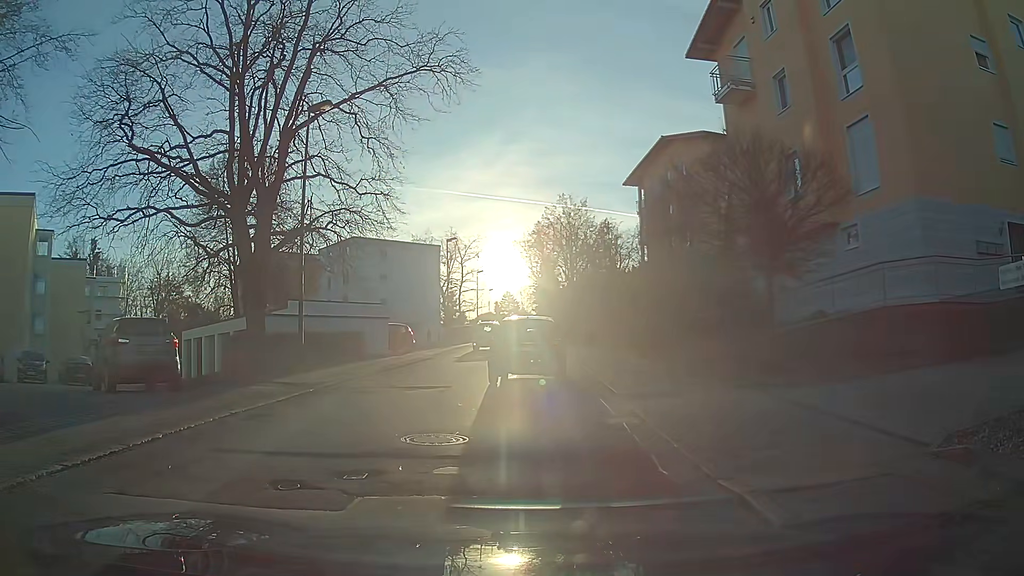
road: residential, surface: asphalt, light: Day
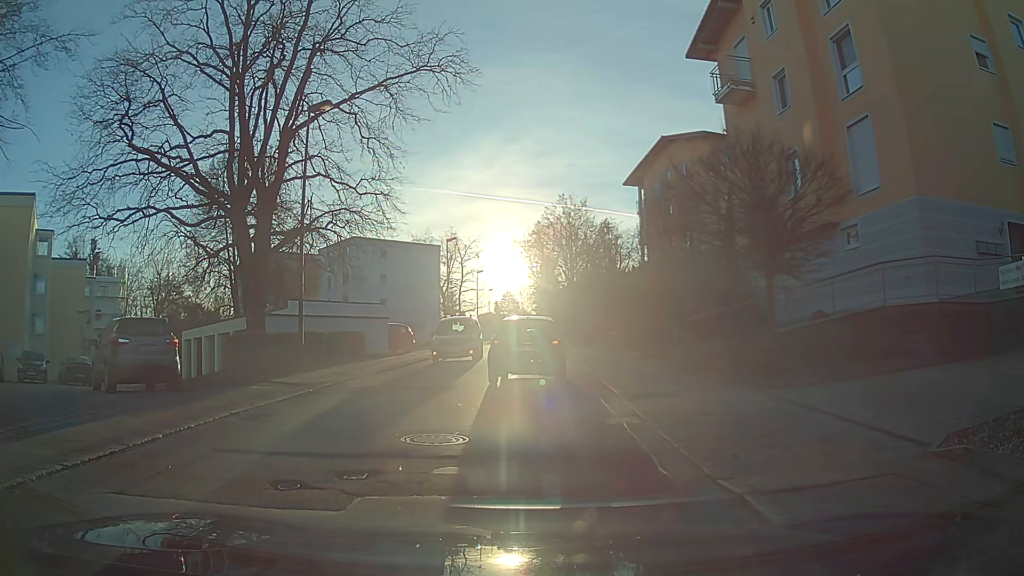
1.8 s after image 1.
(0.0, 0.0) m; 0°
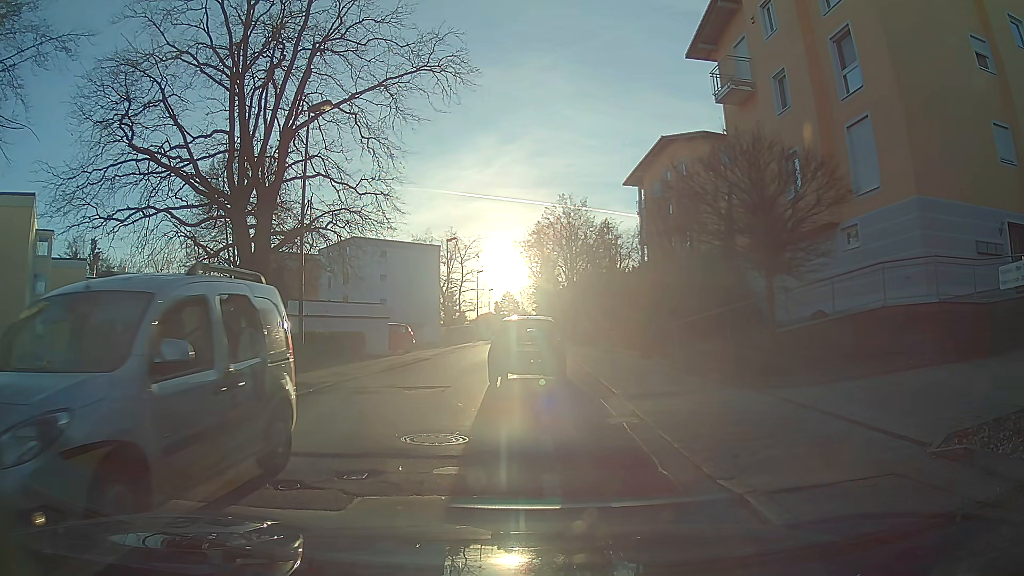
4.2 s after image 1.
(0.0, 0.0) m; 0°
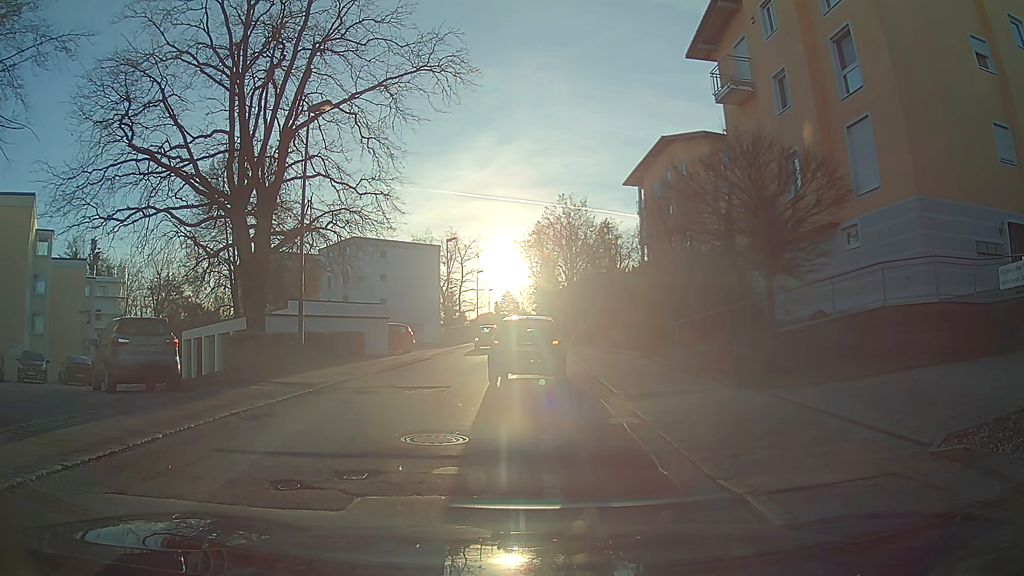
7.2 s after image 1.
(0.0, 0.0) m; 0°
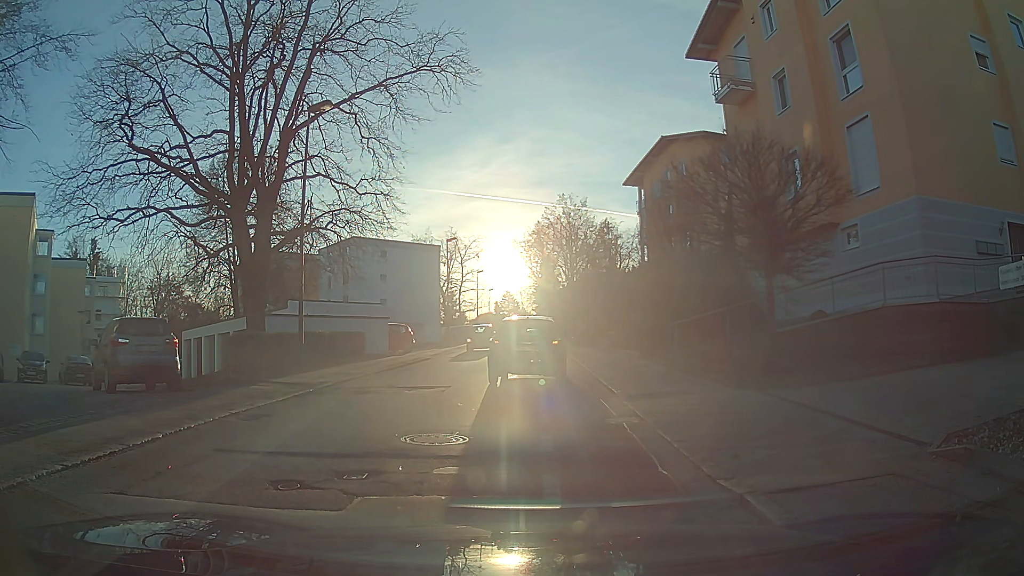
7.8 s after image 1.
(0.0, 0.0) m; 0°
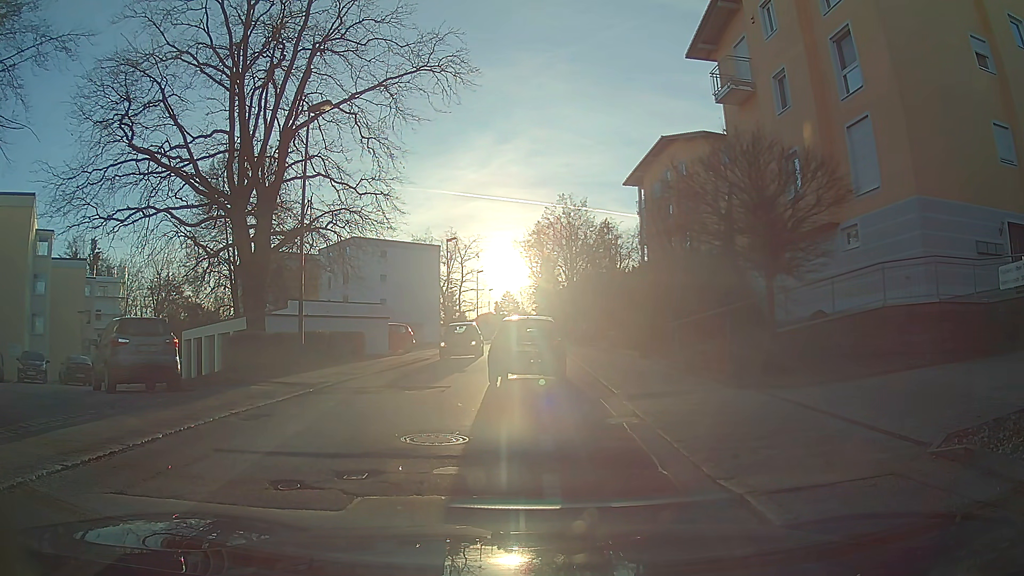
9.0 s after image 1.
(0.0, 0.0) m; 0°
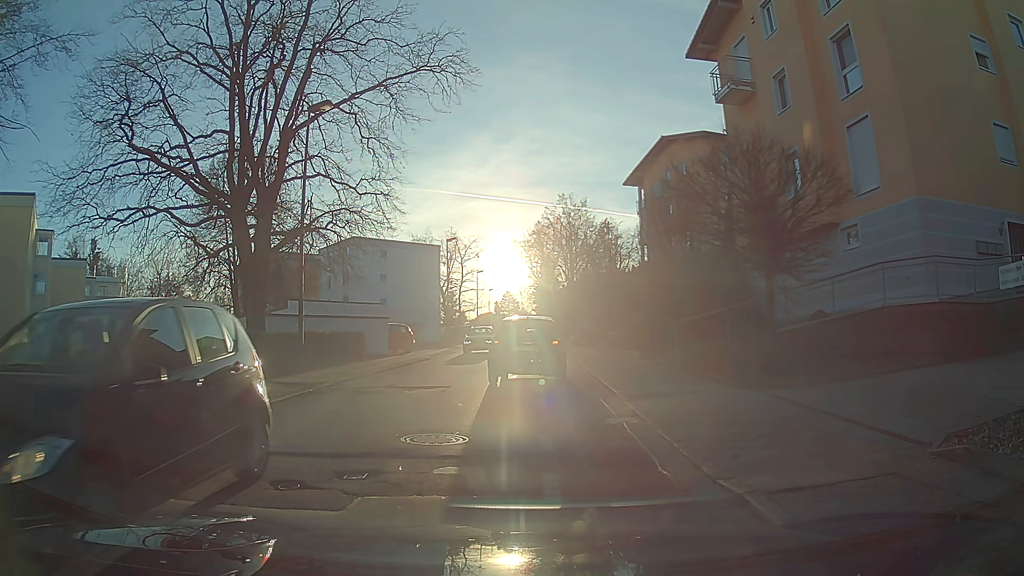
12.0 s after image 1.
(0.0, 0.0) m; 0°
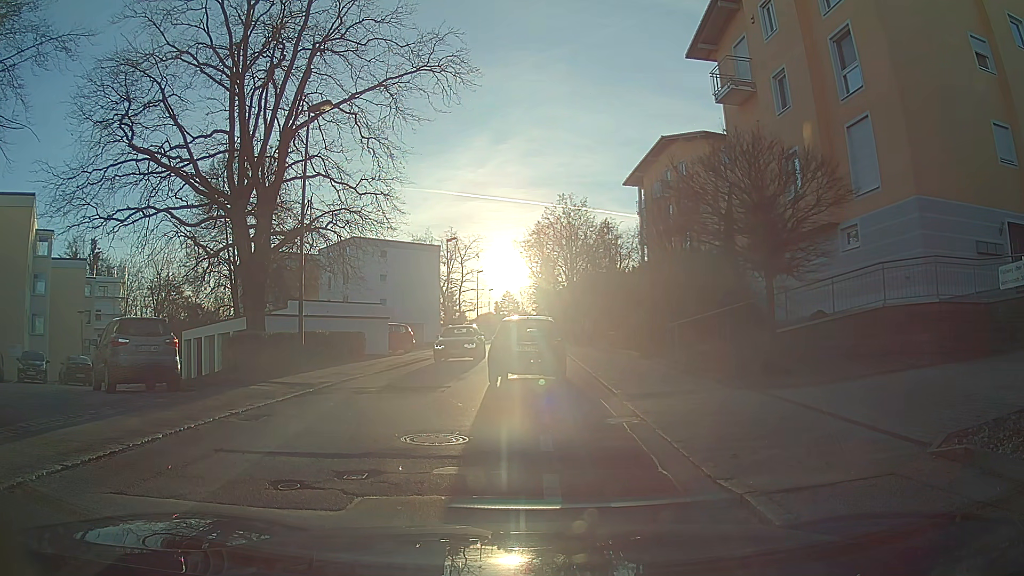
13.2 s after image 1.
(0.0, 0.0) m; 0°
(-2, +10) (-2, +20) (-1, +30) (0, +40) (-1, +50) (-1, +60) (0, +70) (+2, +79) (+2, +89) (+3, +99) m
